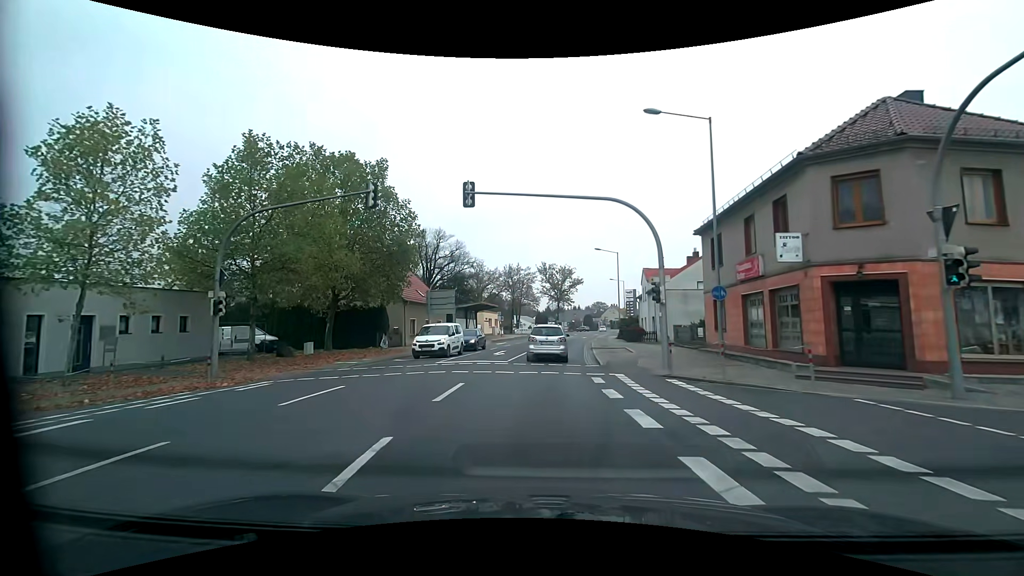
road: primary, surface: asphalt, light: Day
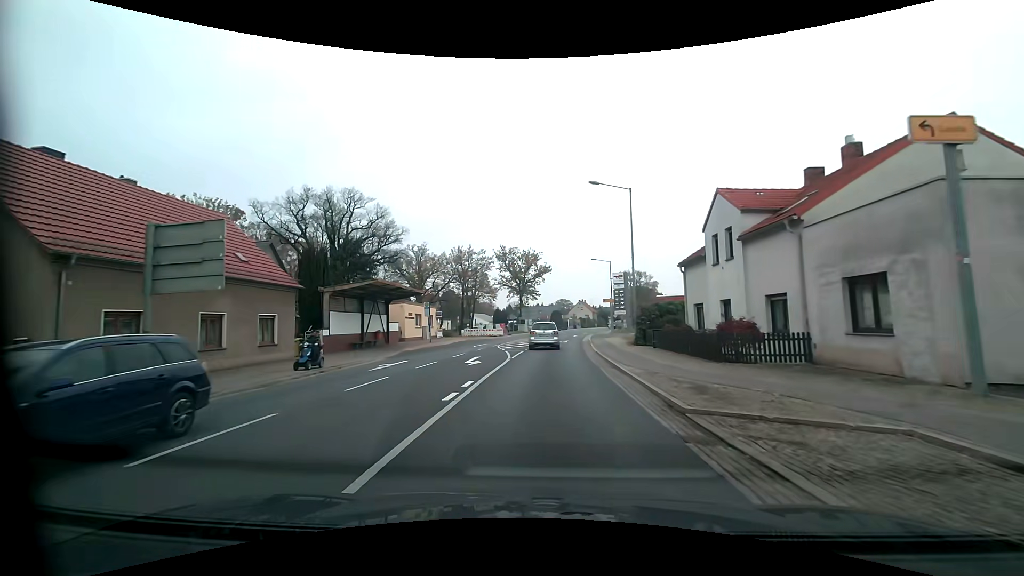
(+1.2, +28.6) m; +5°
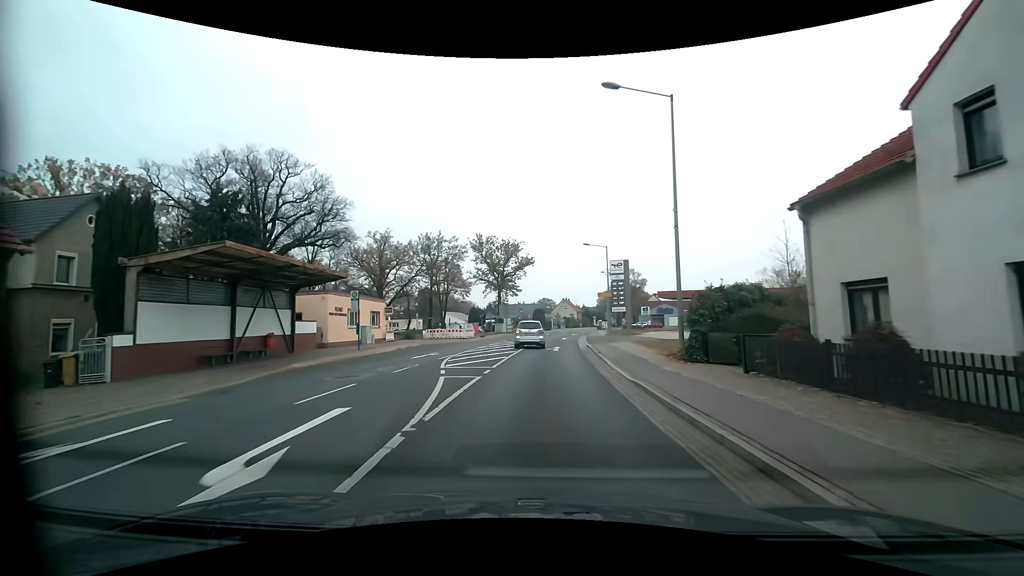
(+0.3, +14.0) m; +2°
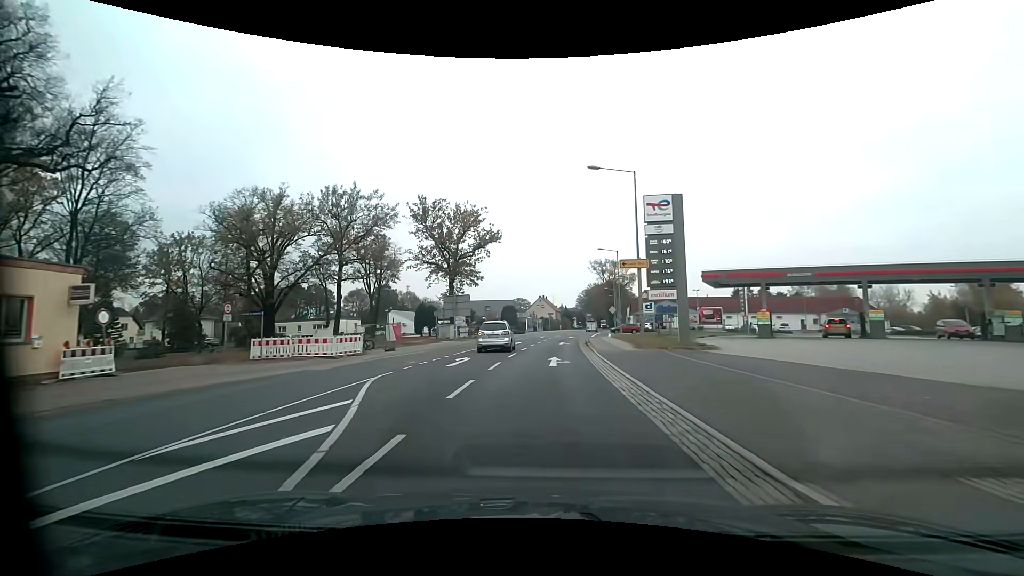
(+0.8, +29.8) m; +3°
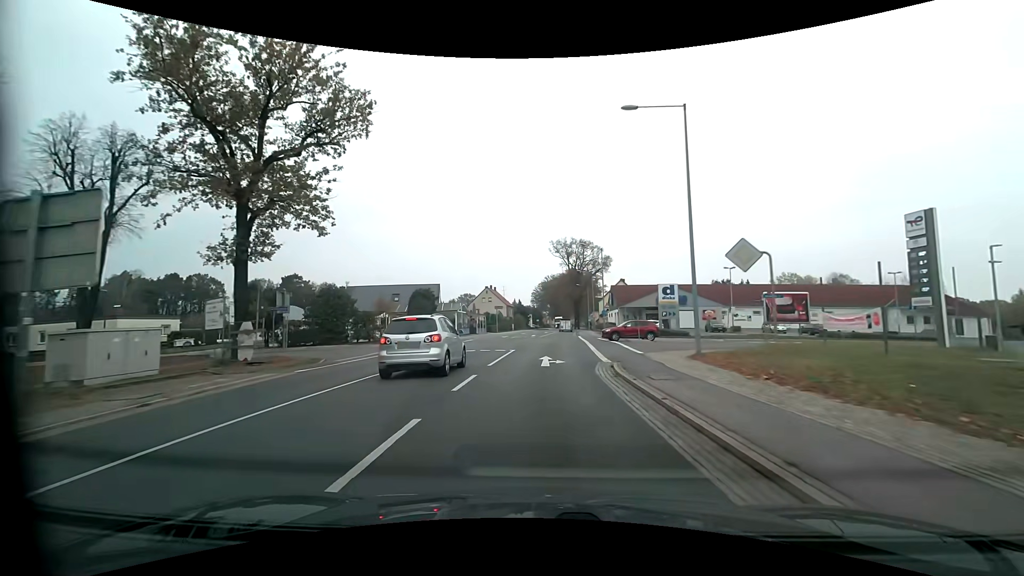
(+1.8, +41.0) m; +6°
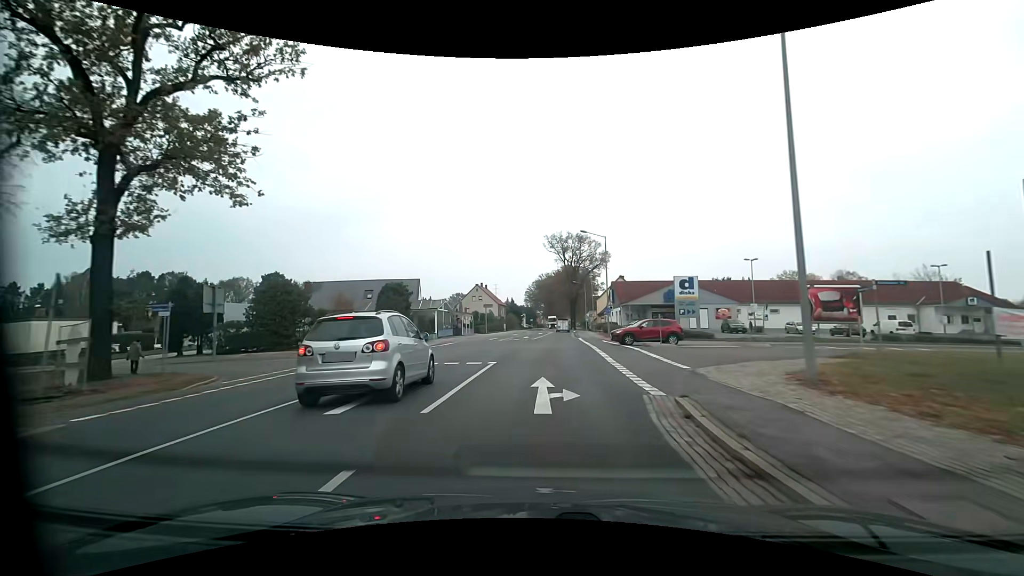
(0.0, +8.4) m; +1°
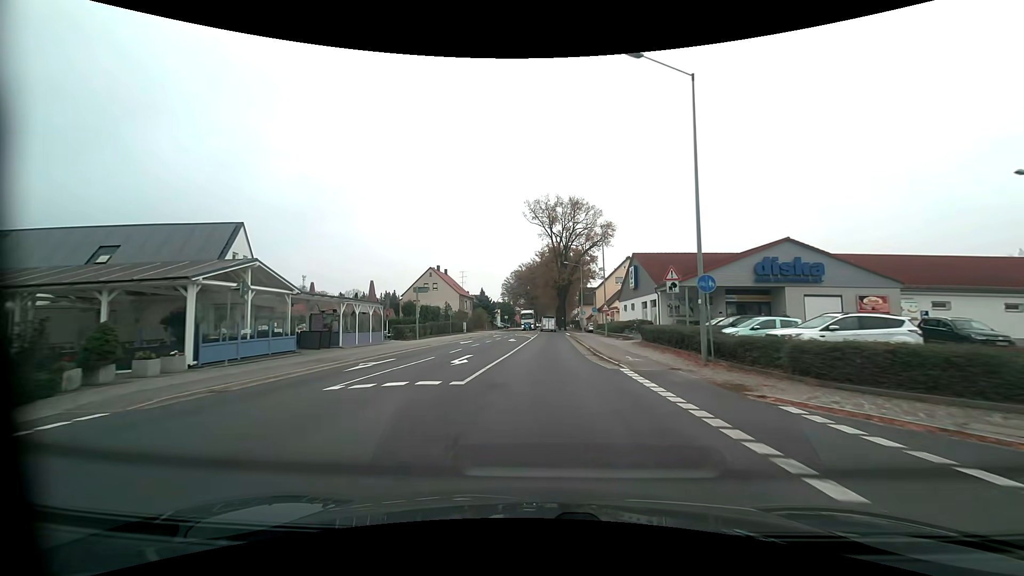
(+0.8, +33.9) m; +2°
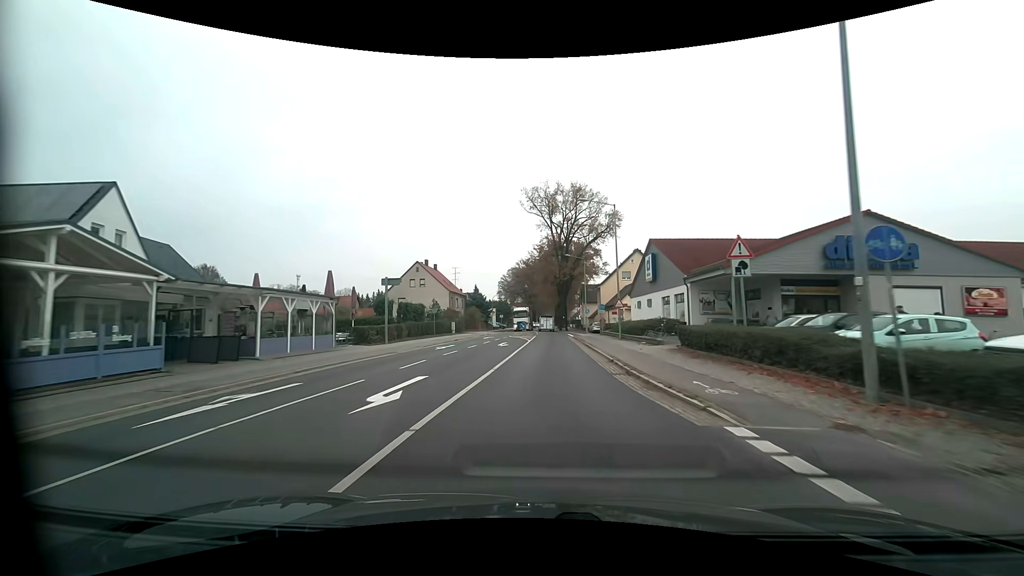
(0.0, +8.5) m; 0°
(0, +10) (0, +20) (+1, +30) (+1, +40) (+1, +50) (+1, +60) (+1, +70) (+1, +80) (+1, +90) (+1, +100) m
